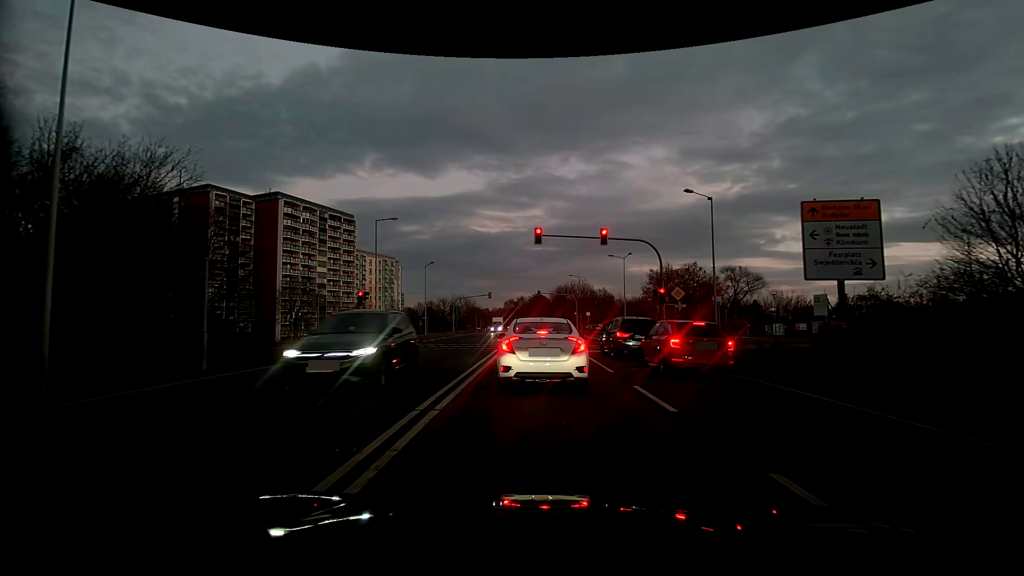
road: secondary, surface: asphalt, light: Dusk
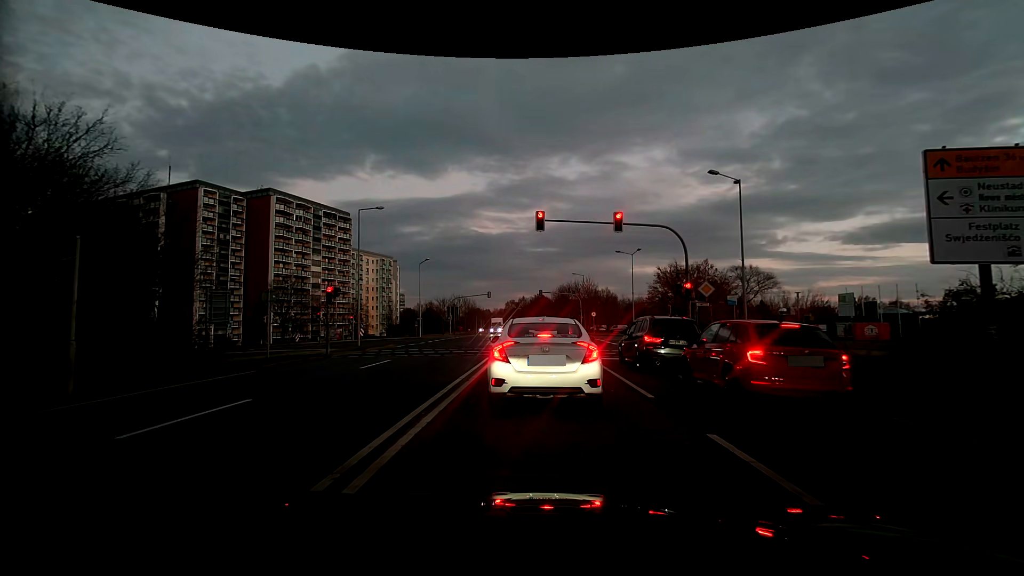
(0.0, +4.3) m; -2°
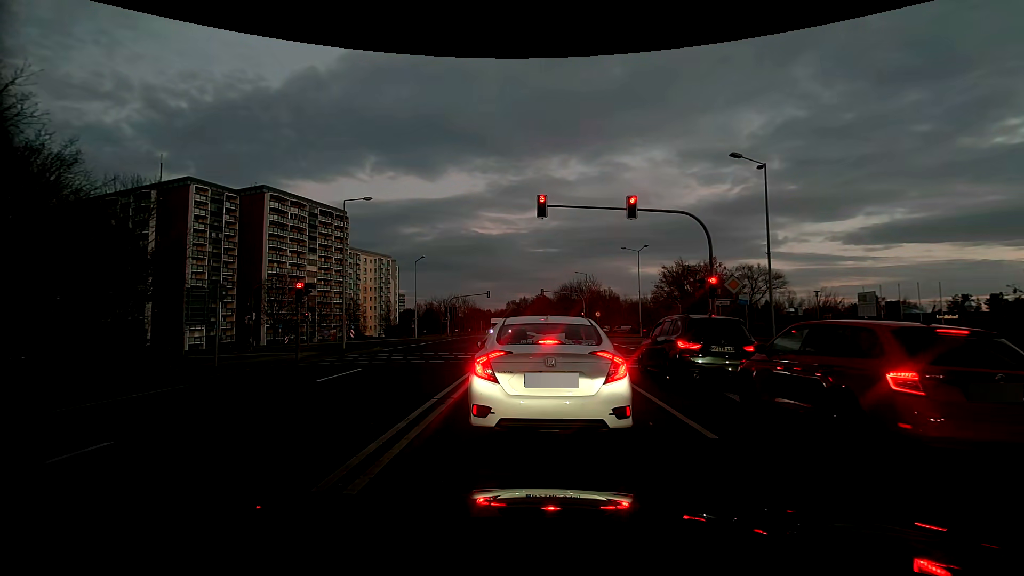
(0.0, +2.9) m; -1°
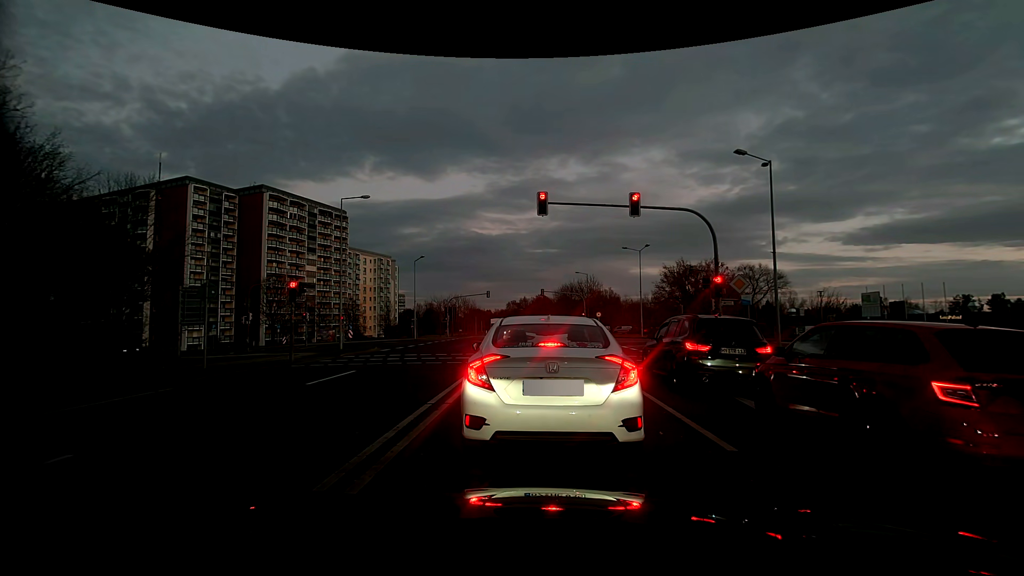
(0.0, +0.5) m; 0°
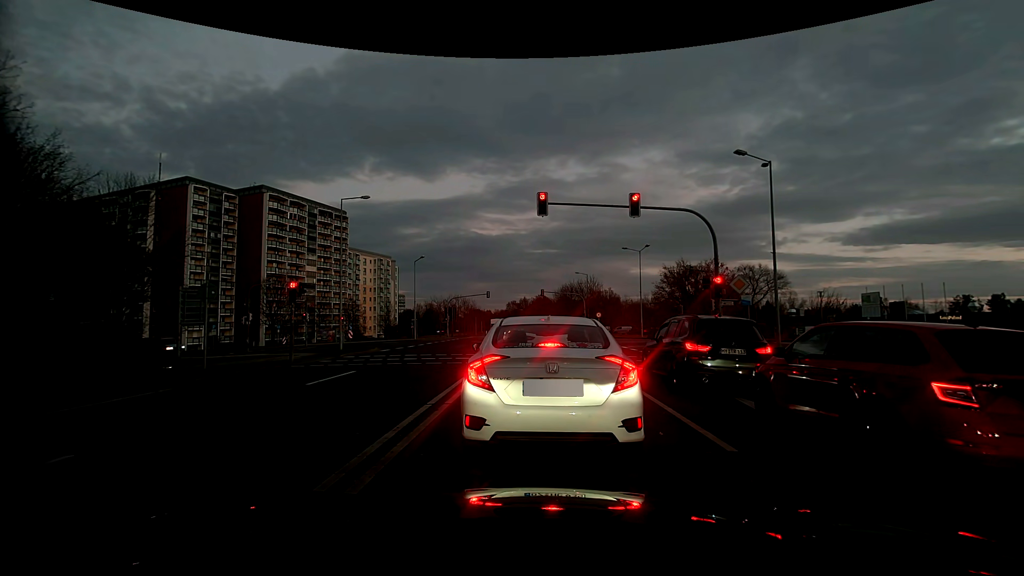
(0.0, 0.0) m; 0°
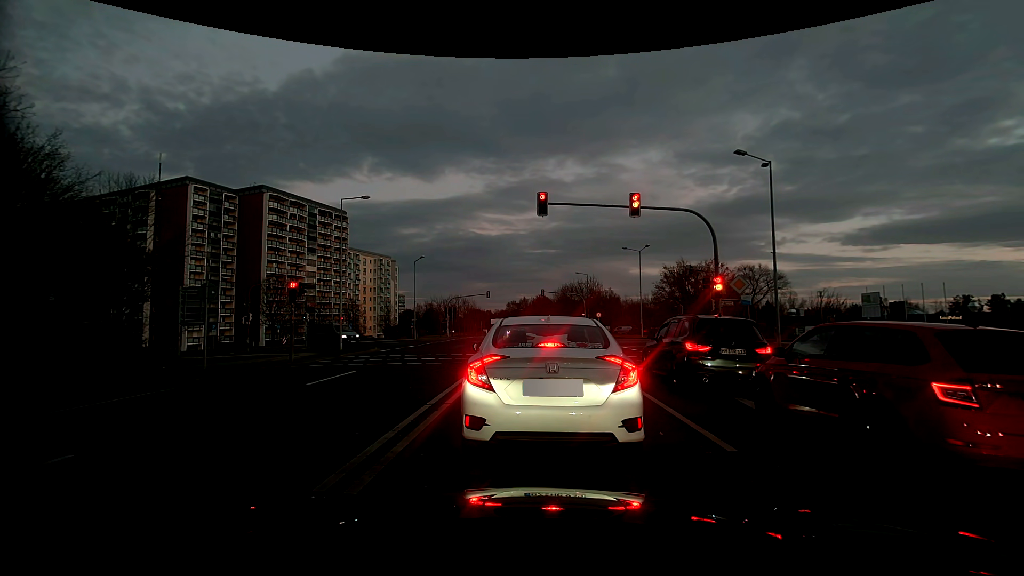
(0.0, 0.0) m; 0°
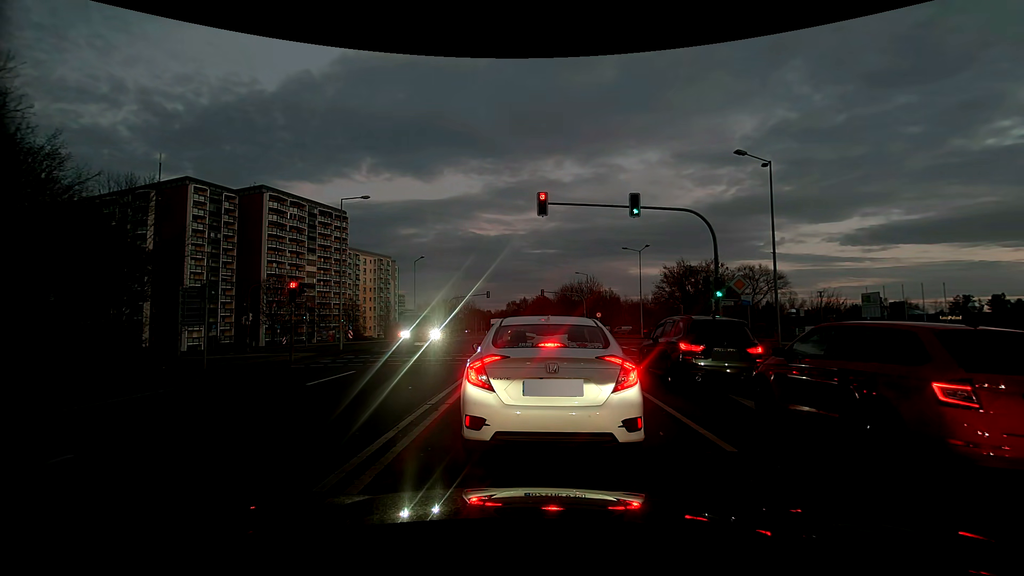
(0.0, 0.0) m; 0°
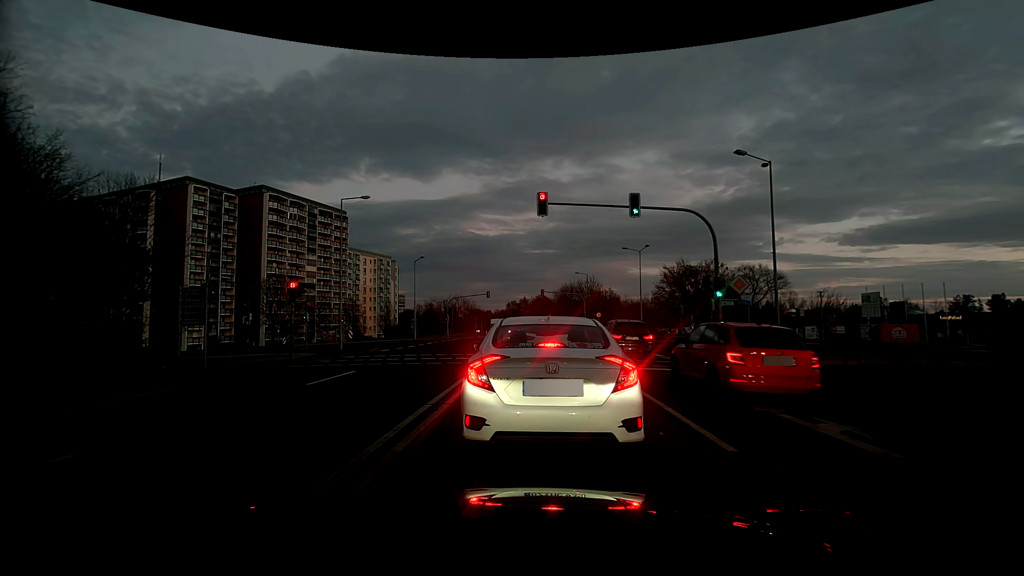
(0.0, 0.0) m; 0°
